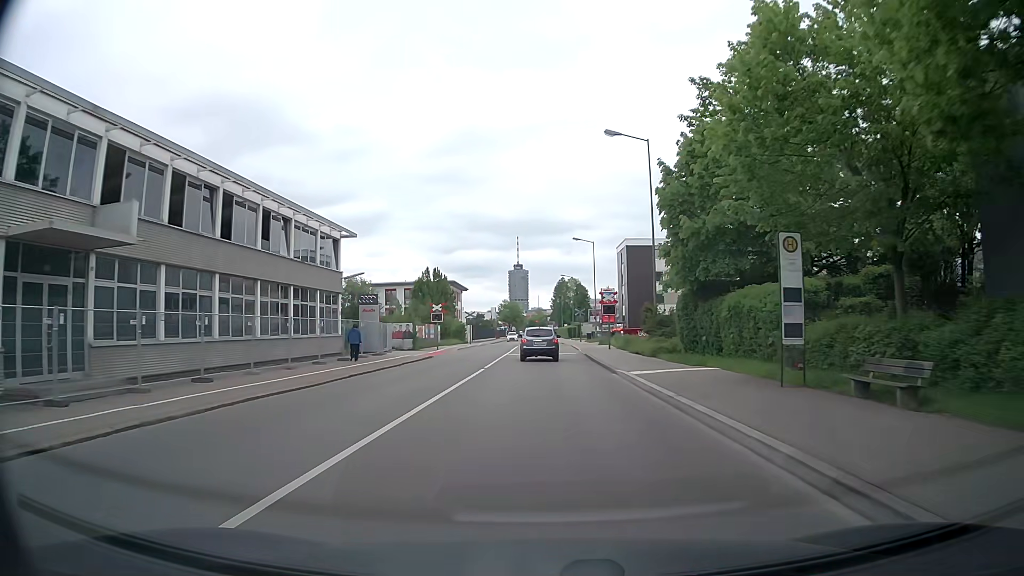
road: secondary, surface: asphalt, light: Day
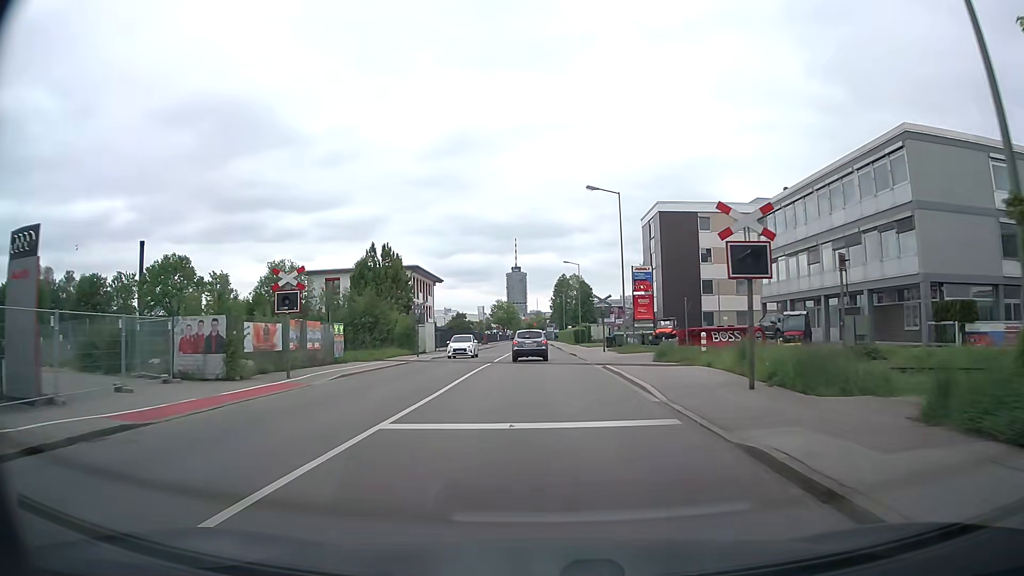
(+0.1, +31.2) m; 0°
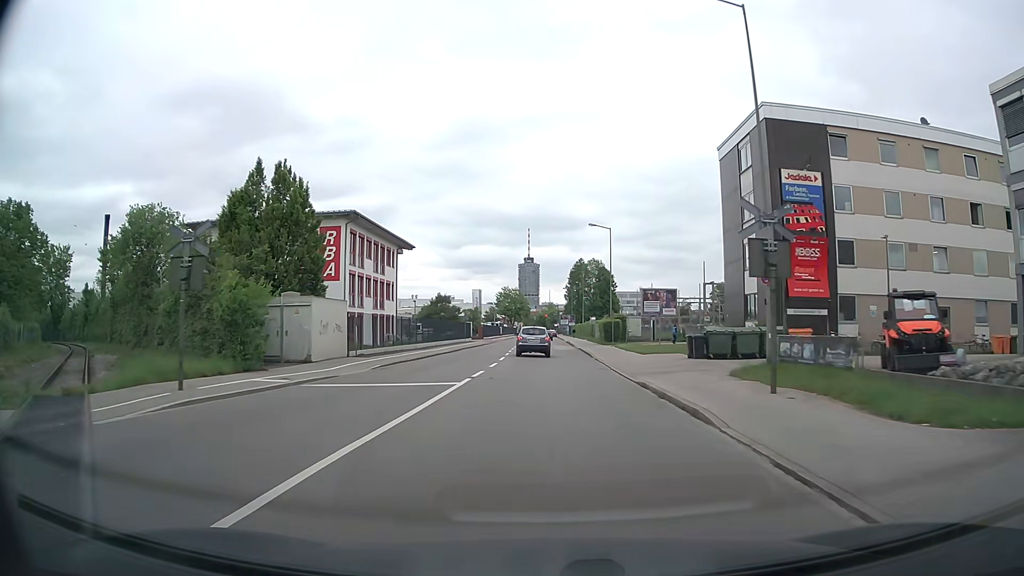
(-0.2, +31.9) m; -1°
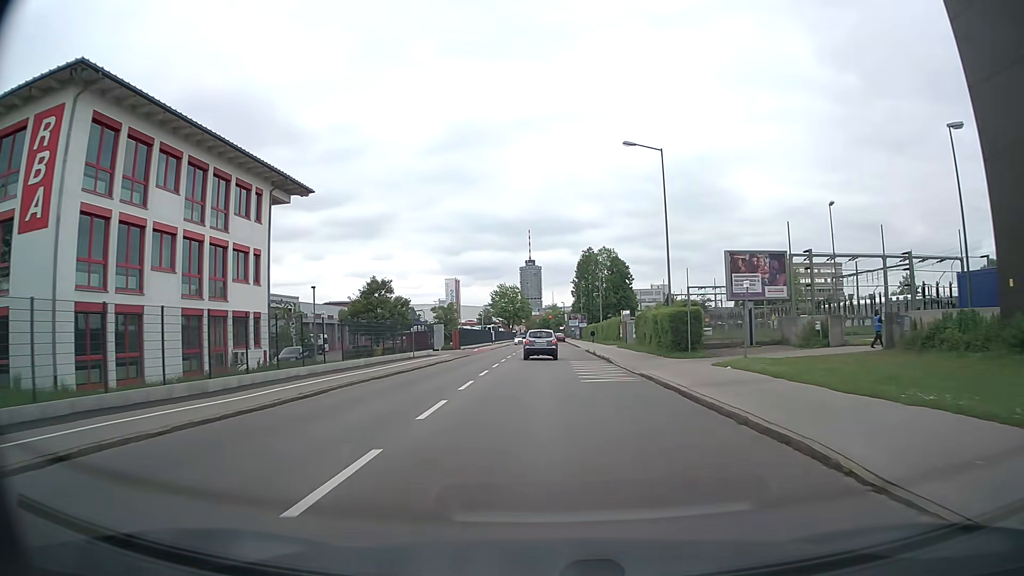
(0.0, +32.5) m; 0°
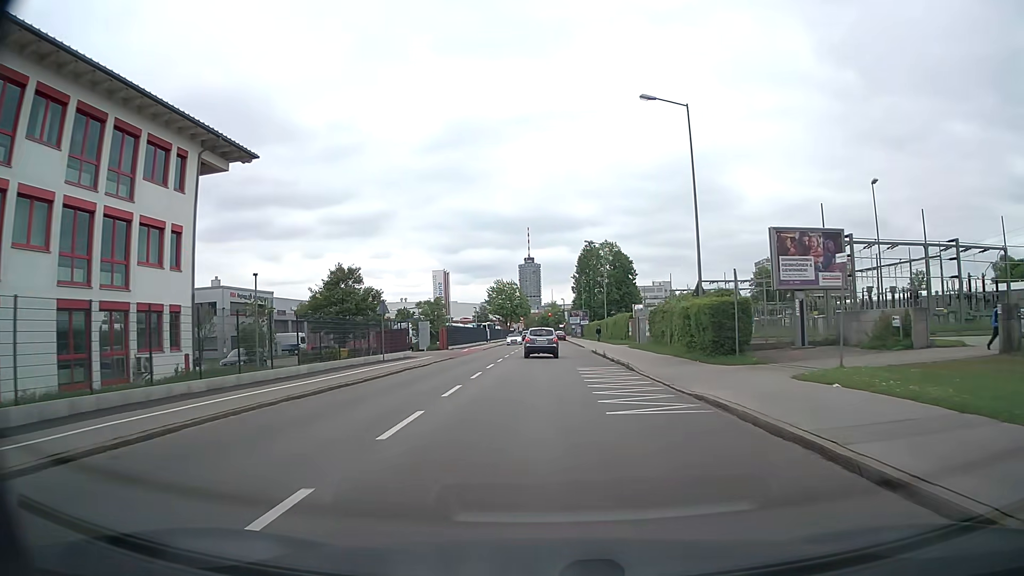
(0.0, +8.2) m; 0°
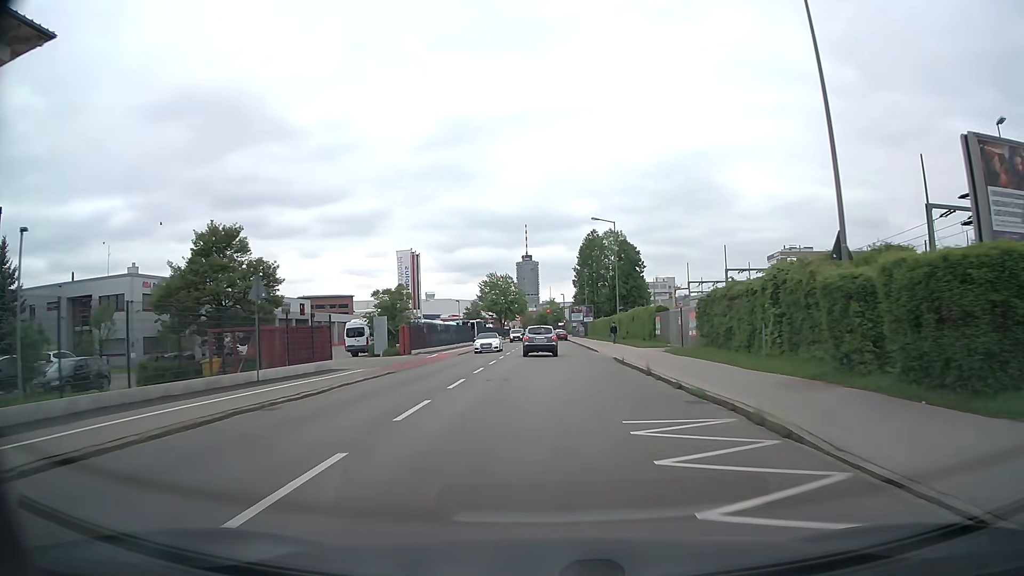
(0.0, +16.2) m; 0°
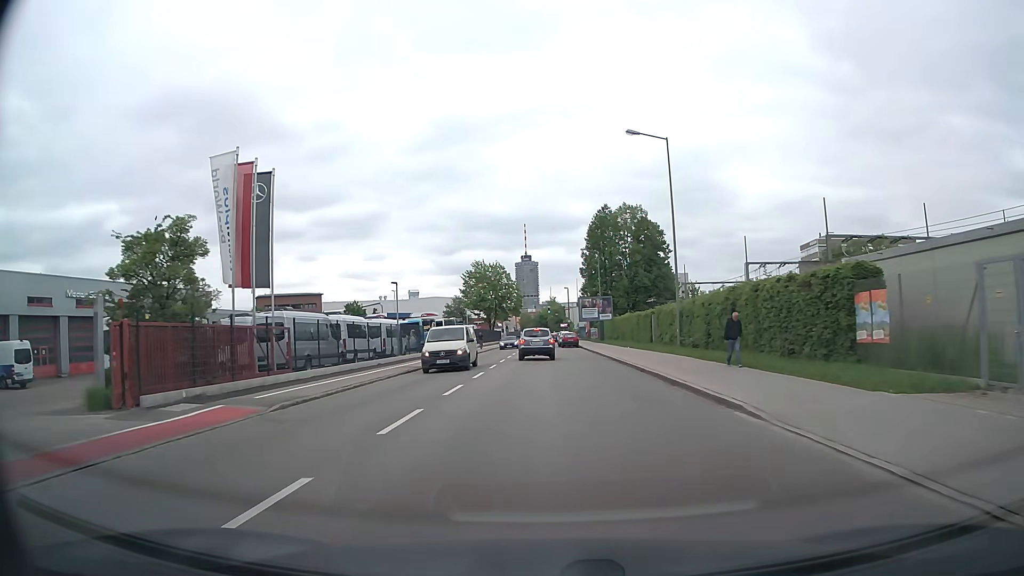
(0.0, +31.1) m; 0°
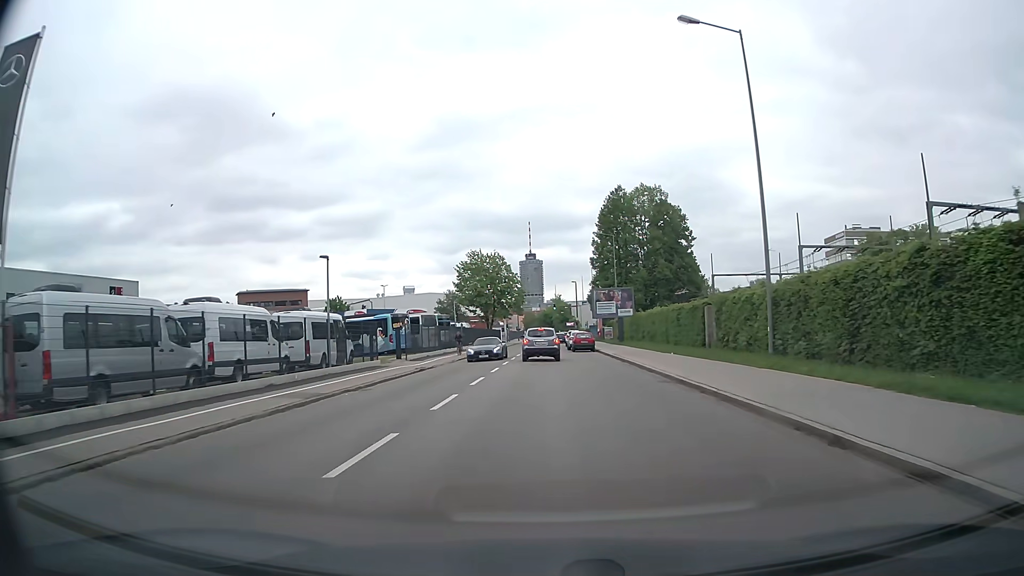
(-0.1, +15.0) m; 0°
(0, +10) (0, +20) (0, +30) (0, +40) (0, +50) (0, +60) (0, +70) (+1, +80) (+1, +90) (+2, +100) m
